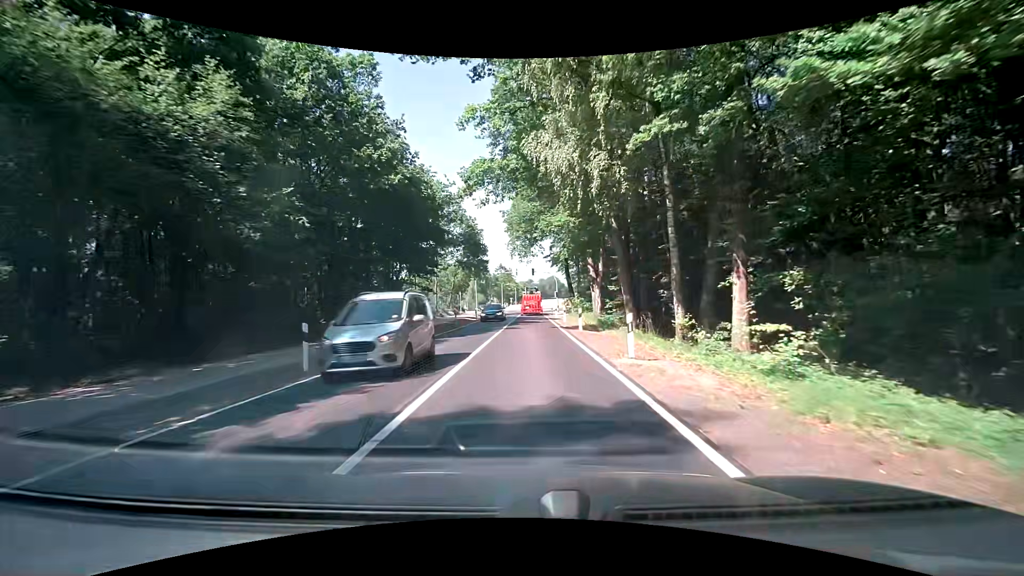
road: secondary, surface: asphalt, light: Day
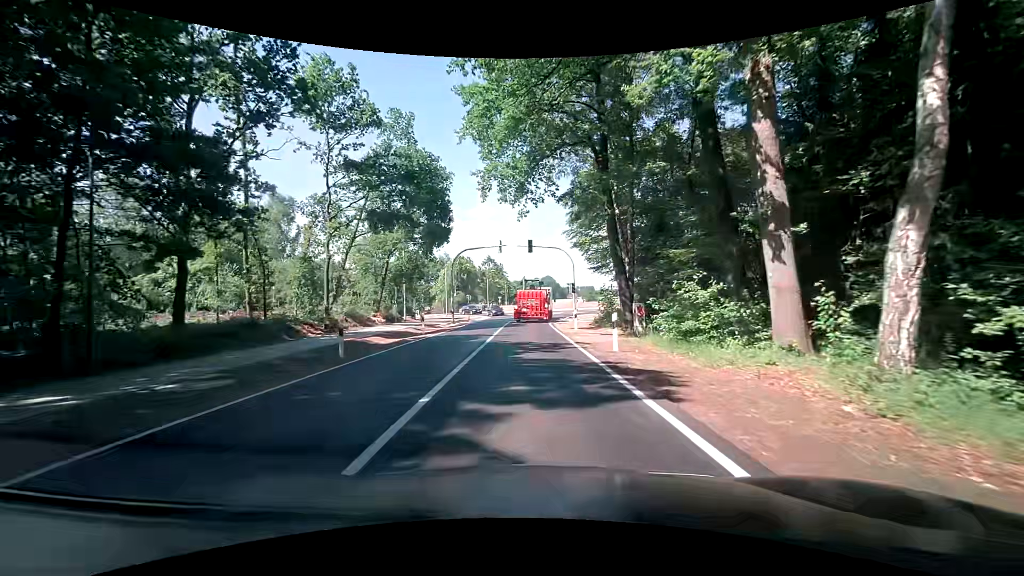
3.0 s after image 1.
(+0.2, +35.1) m; 0°
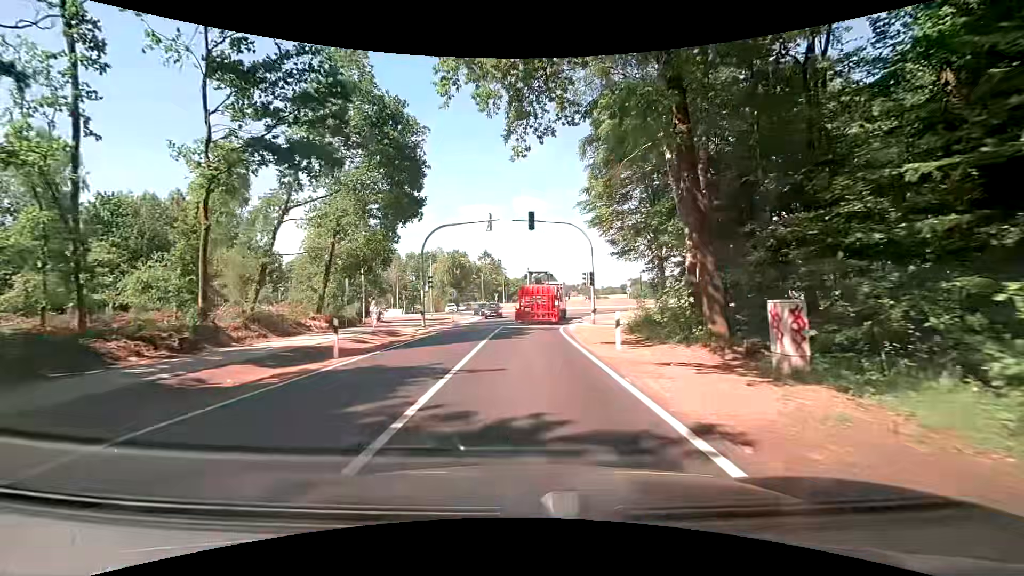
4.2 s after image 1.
(+0.2, +12.1) m; -2°
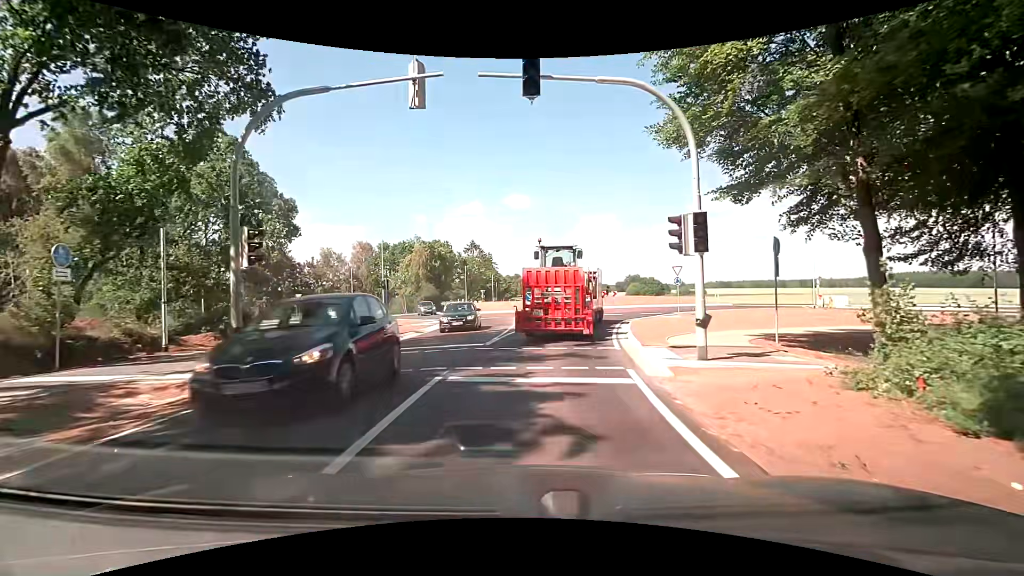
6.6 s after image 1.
(+0.8, +19.2) m; +2°
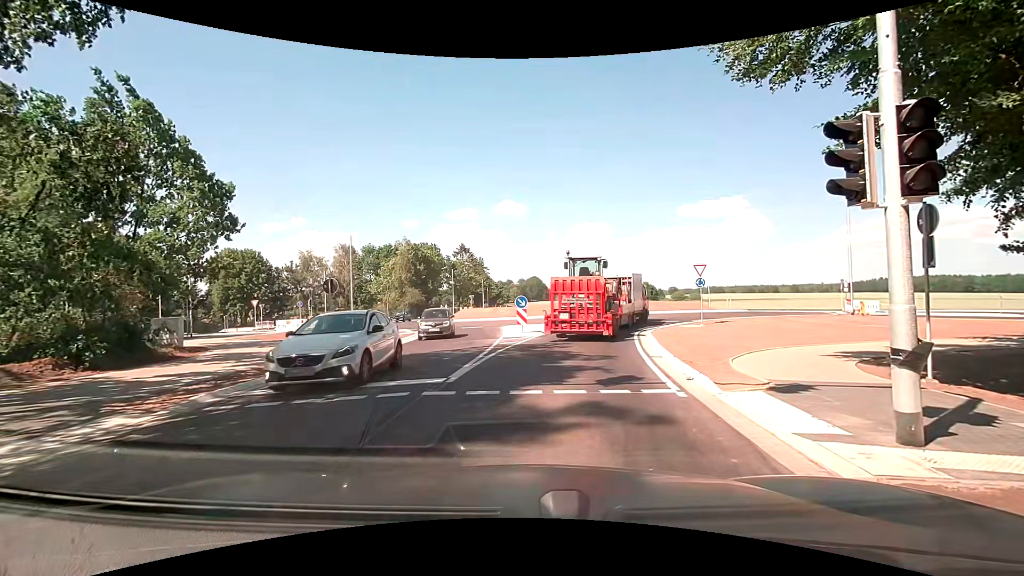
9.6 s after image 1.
(+0.1, +5.7) m; 0°
